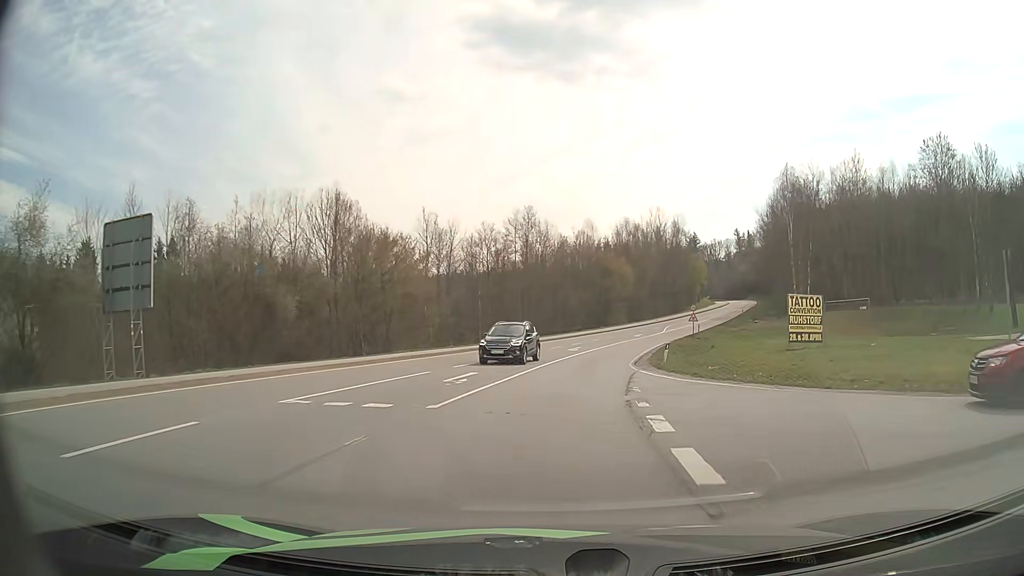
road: primary_link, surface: asphalt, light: Day
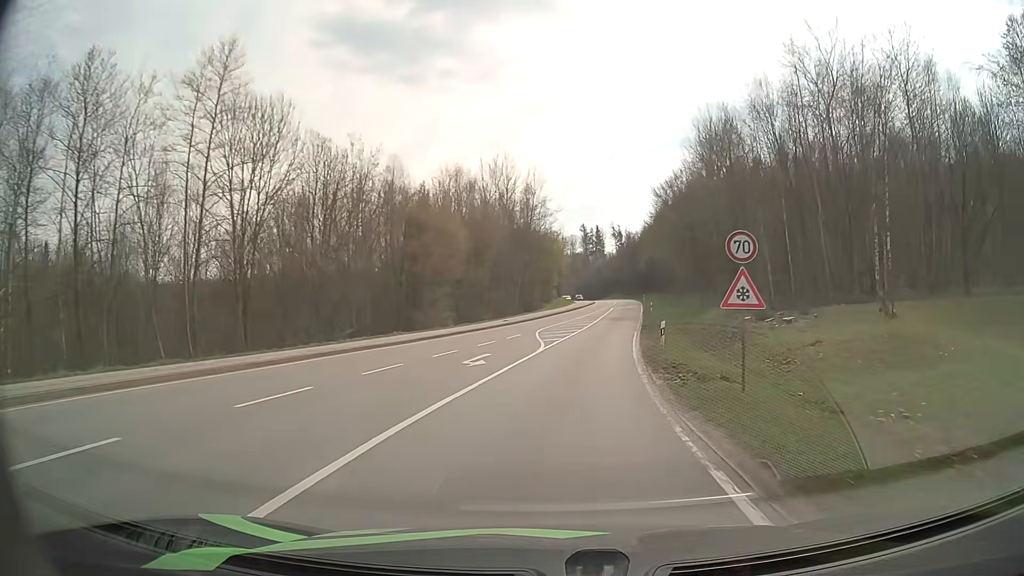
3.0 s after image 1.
(+5.0, +44.6) m; +14°
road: secondary
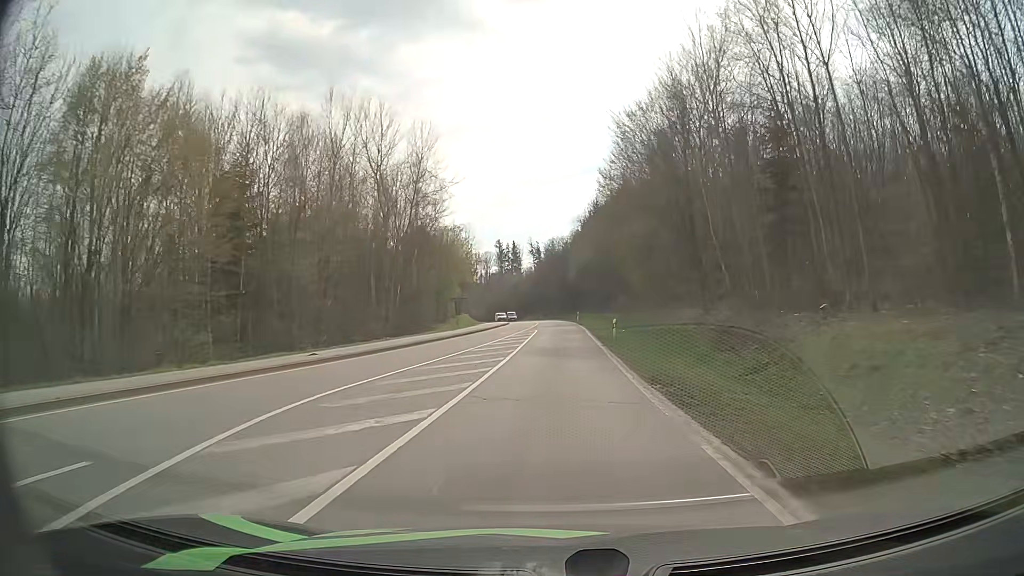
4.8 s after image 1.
(+2.3, +30.6) m; +7°
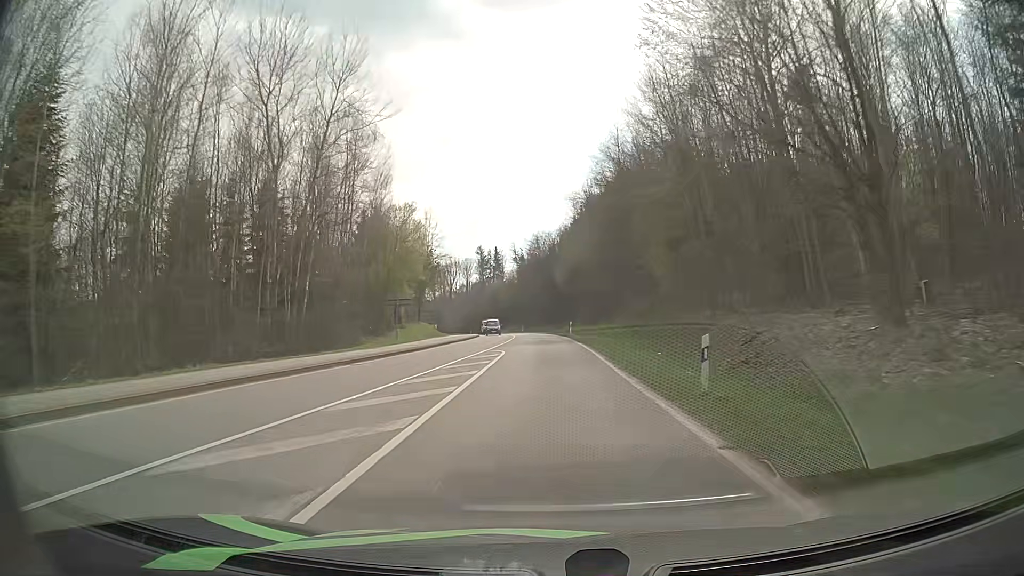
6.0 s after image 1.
(+0.4, +22.0) m; +2°
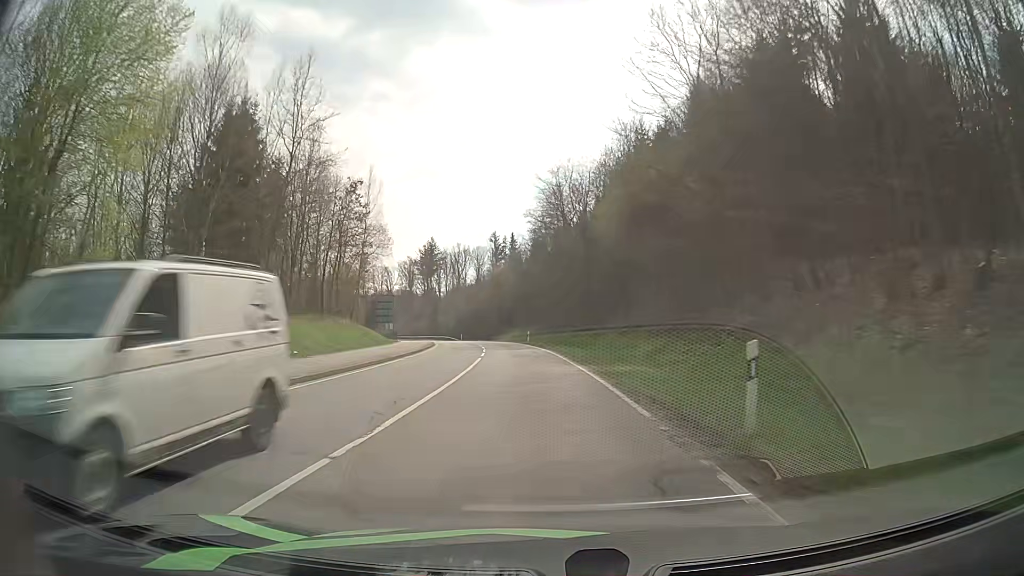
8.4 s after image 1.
(-0.2, +46.5) m; -2°
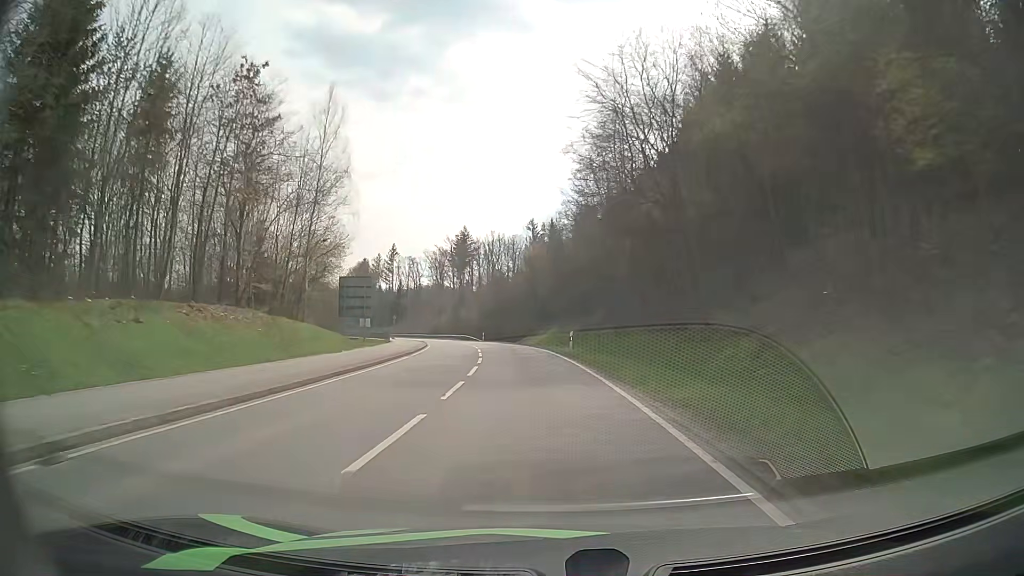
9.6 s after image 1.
(-0.6, +24.2) m; -3°
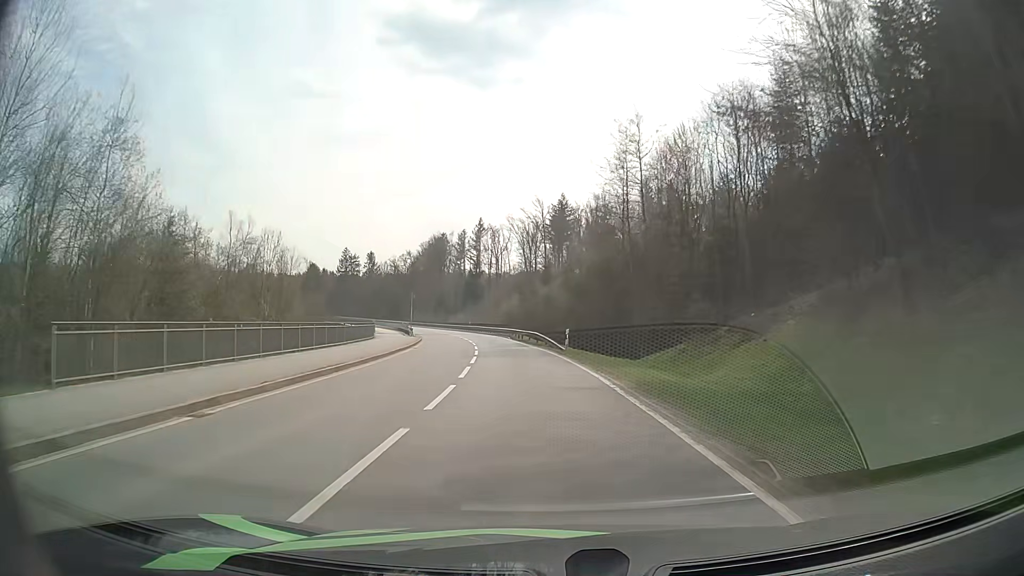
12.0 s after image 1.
(-3.5, +50.0) m; -9°
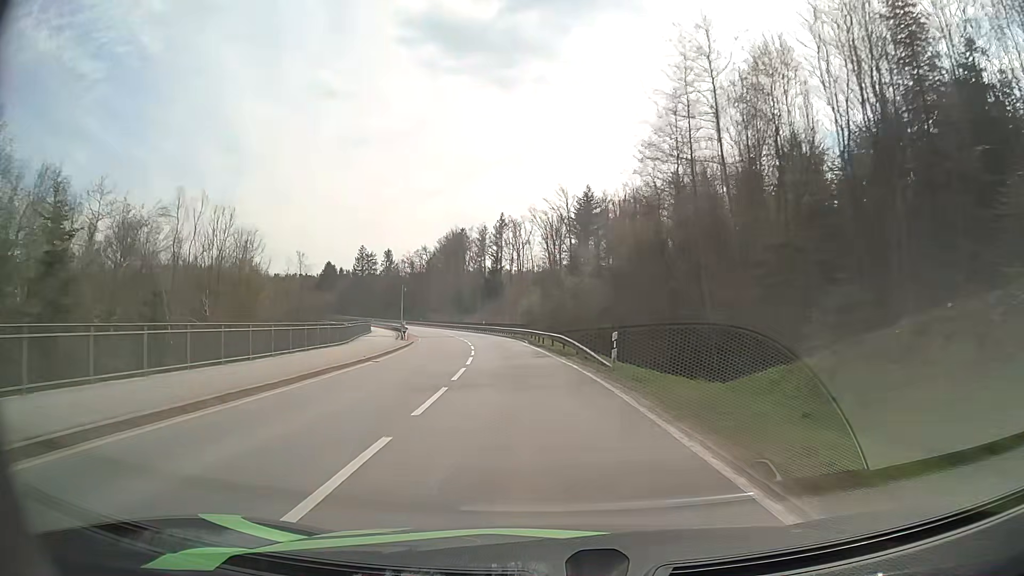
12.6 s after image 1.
(-0.1, +12.9) m; -2°
(0, +10) (-1, +20) (-1, +30) (-3, +40) (-4, +50) (-6, +60) (-8, +69) (-11, +79) (-14, +89) (-17, +98) m
